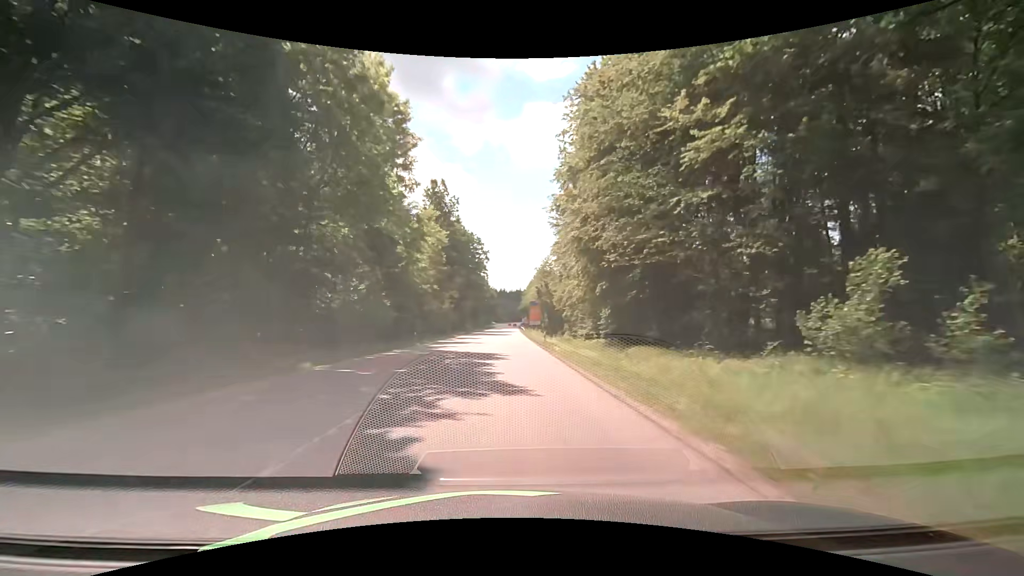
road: secondary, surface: asphalt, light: Day
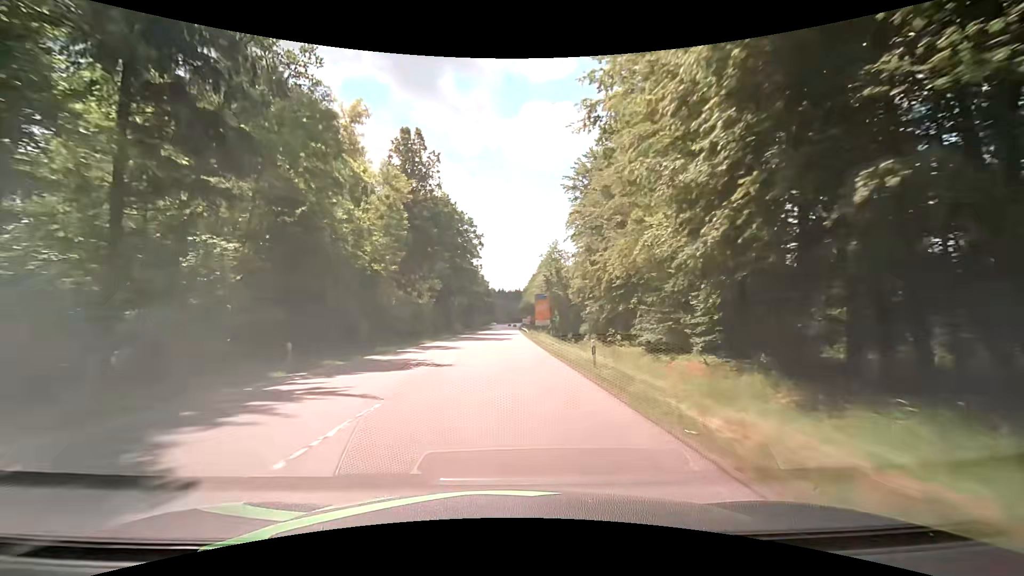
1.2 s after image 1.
(-0.1, +22.8) m; 0°
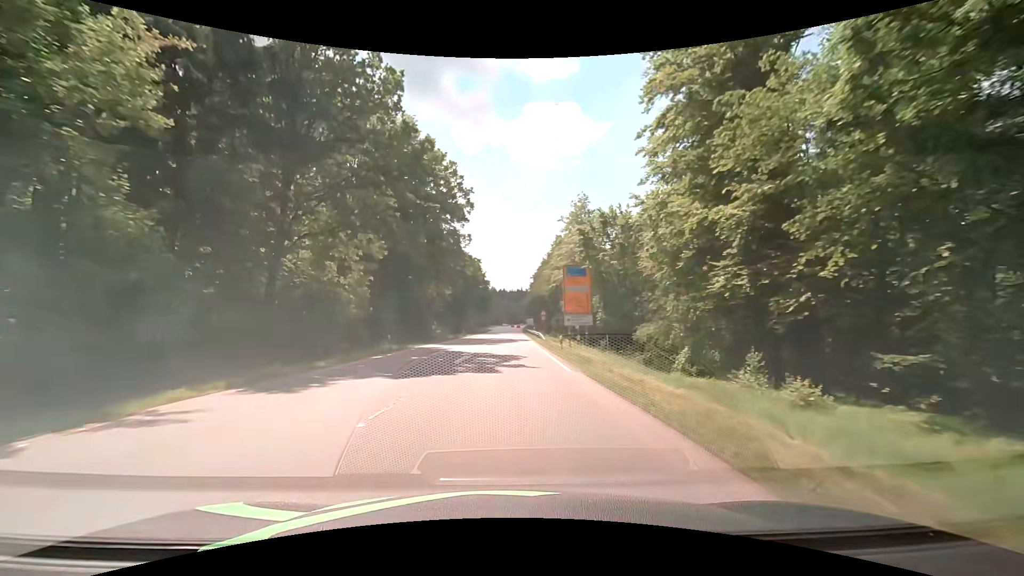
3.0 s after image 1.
(-0.1, +33.5) m; 0°
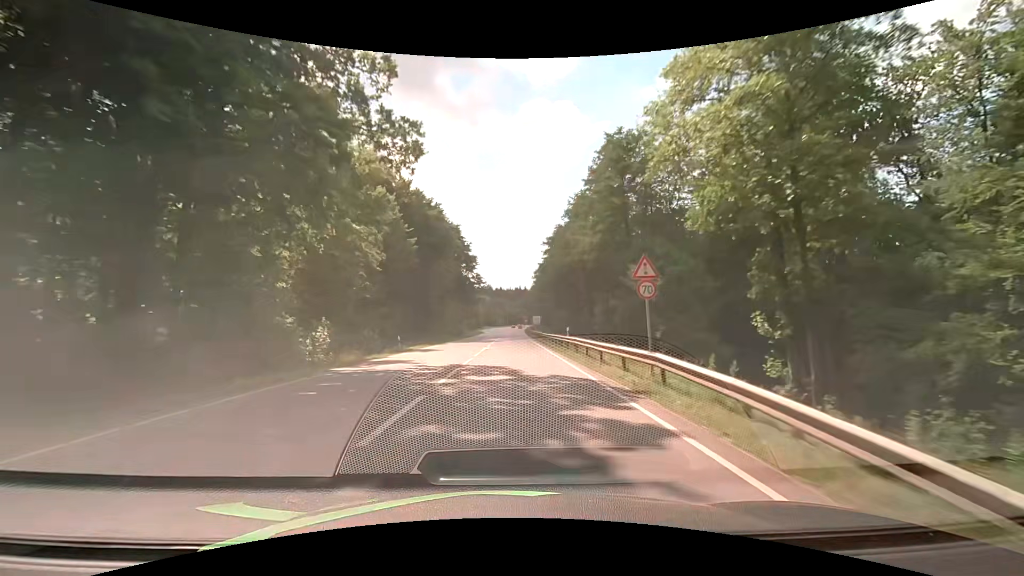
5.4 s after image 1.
(+0.1, +43.7) m; 0°
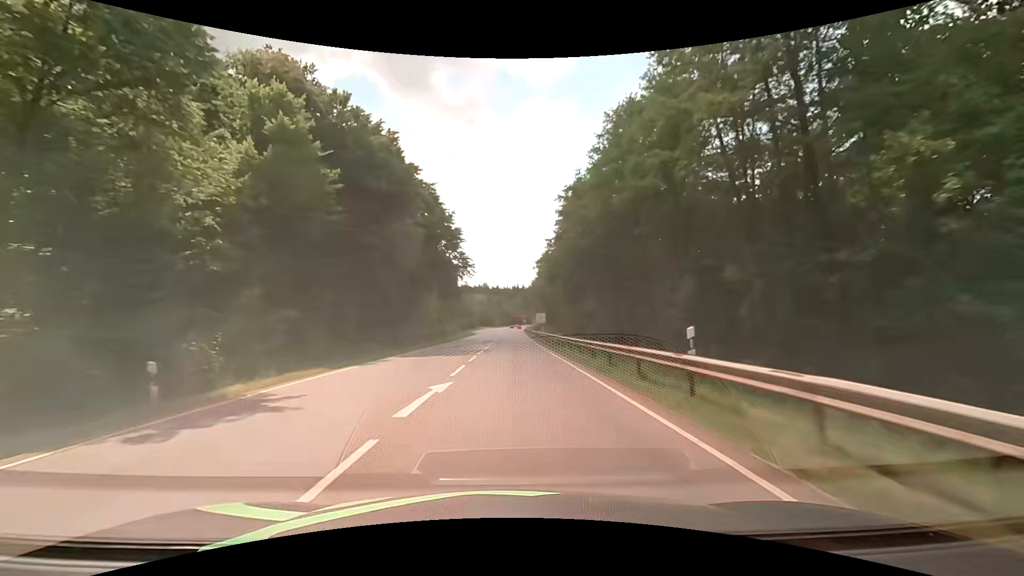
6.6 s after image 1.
(+0.1, +21.6) m; 0°
(0, +10) (0, +20) (0, +30) (0, +40) (0, +50) (0, +60) (0, +70) (0, +80) (0, +90) (0, +100) m
